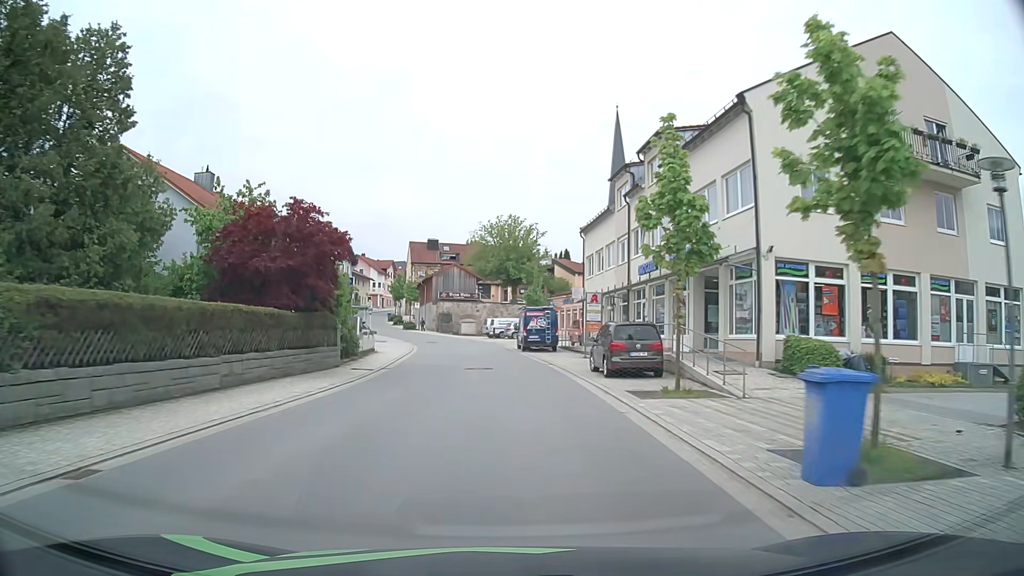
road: tertiary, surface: asphalt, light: Day
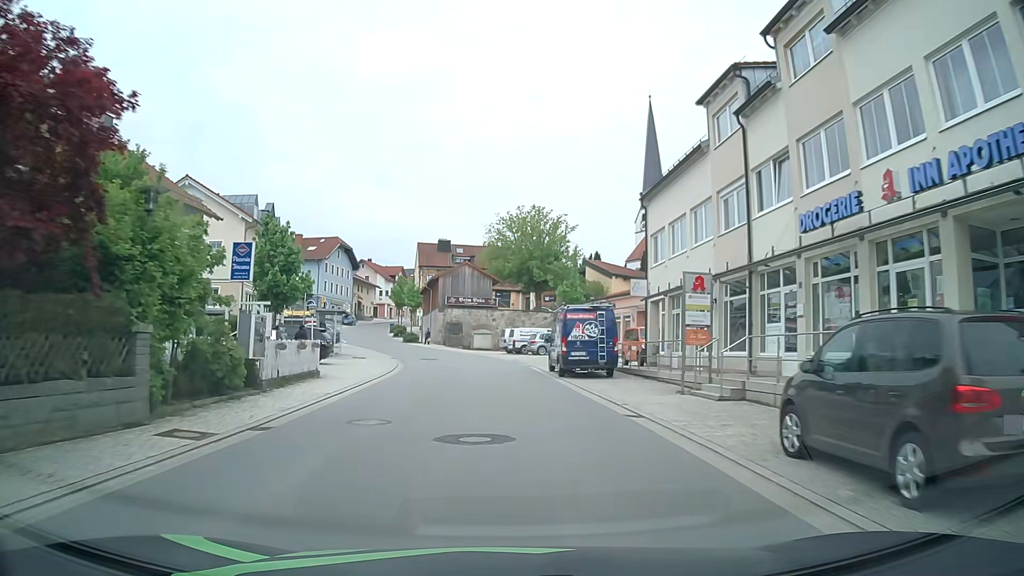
(-0.3, +15.0) m; -2°
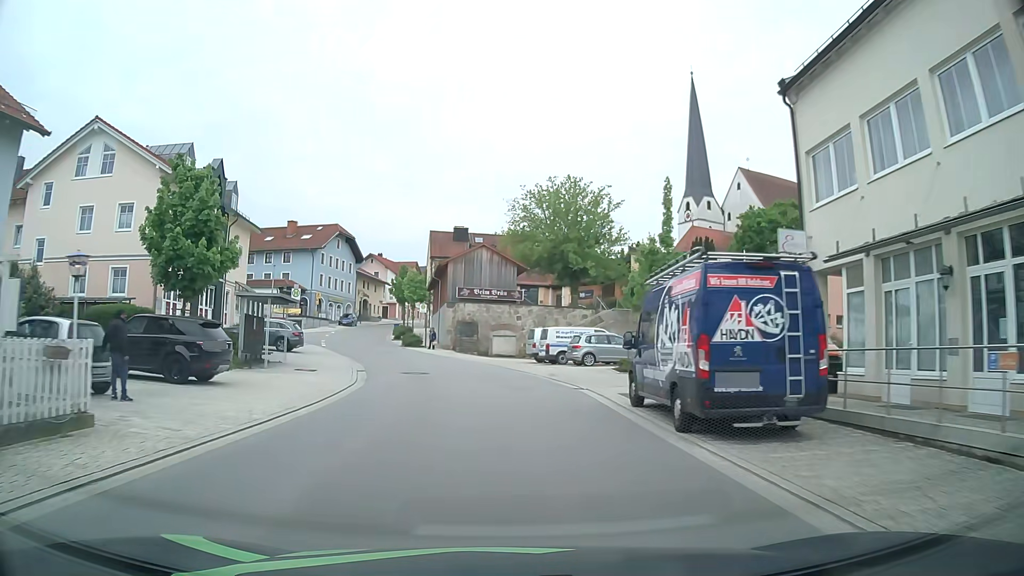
(-0.3, +14.9) m; -2°
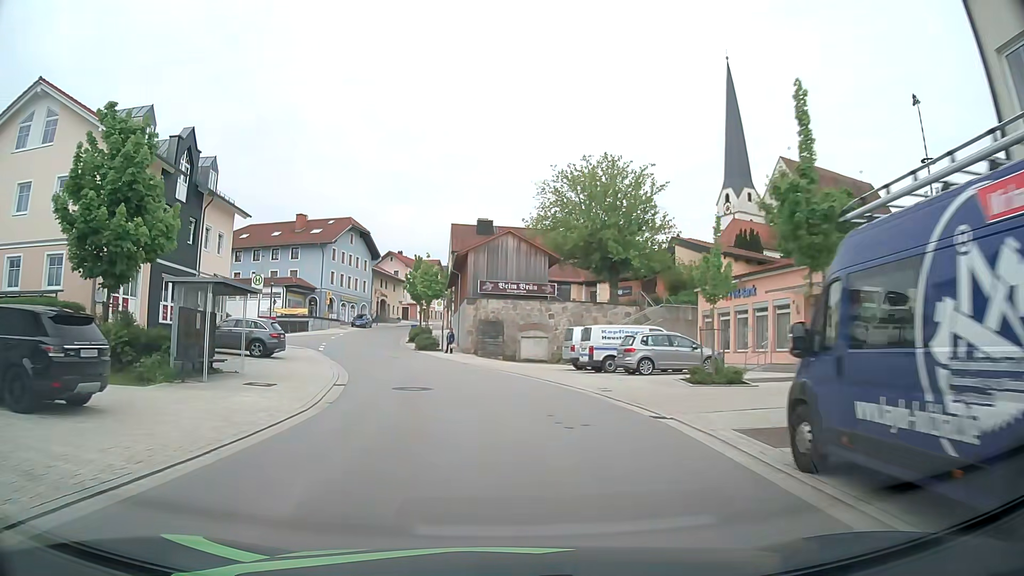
(-0.1, +7.4) m; -2°
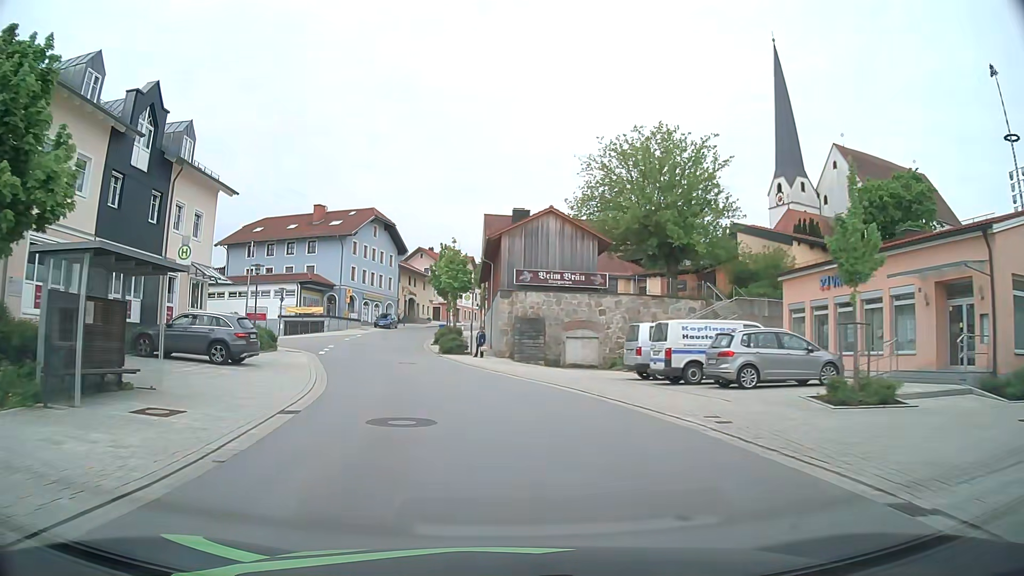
(-0.2, +7.4) m; -3°
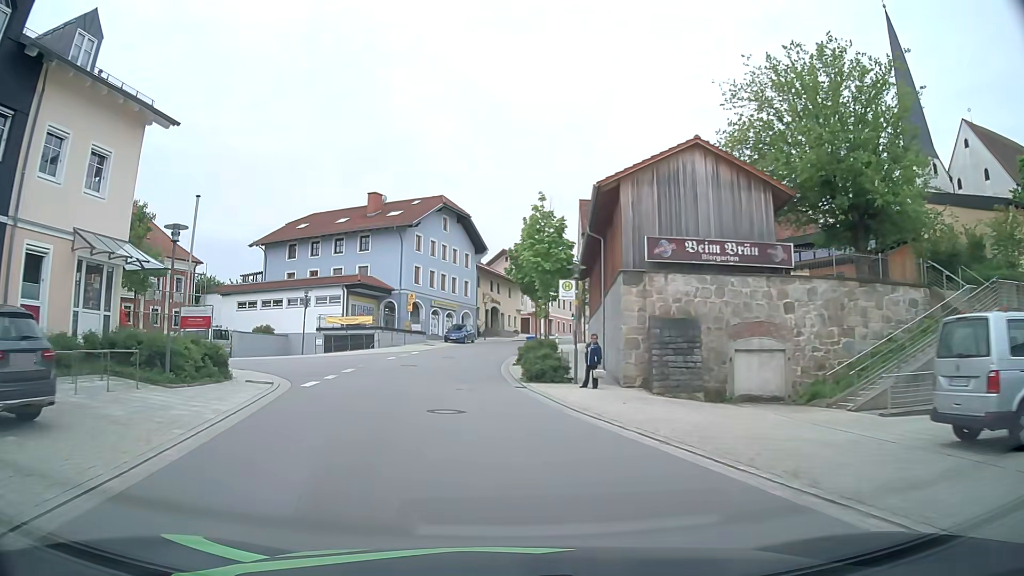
(-0.9, +14.8) m; -8°
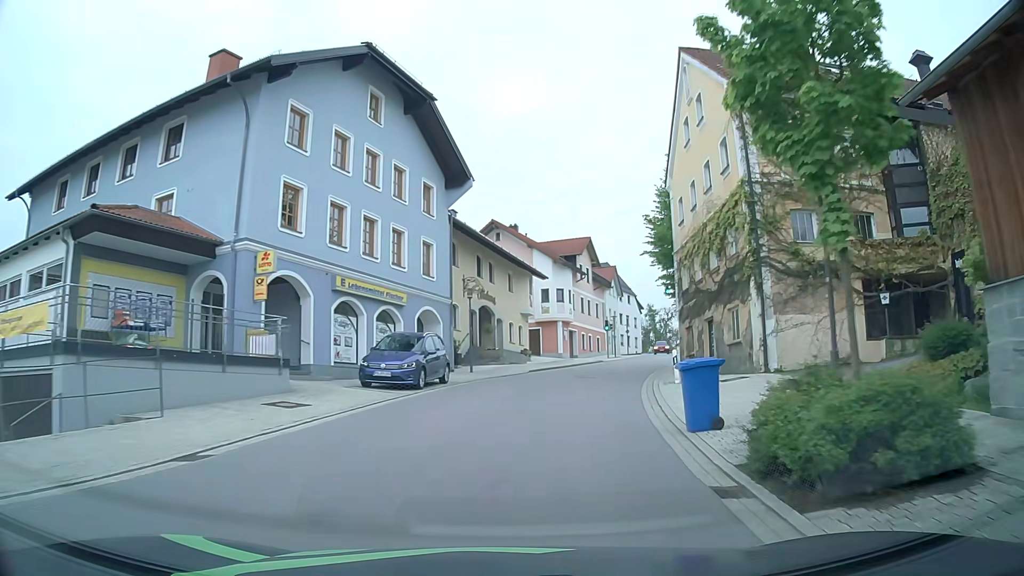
(-1.9, +36.2) m; +1°
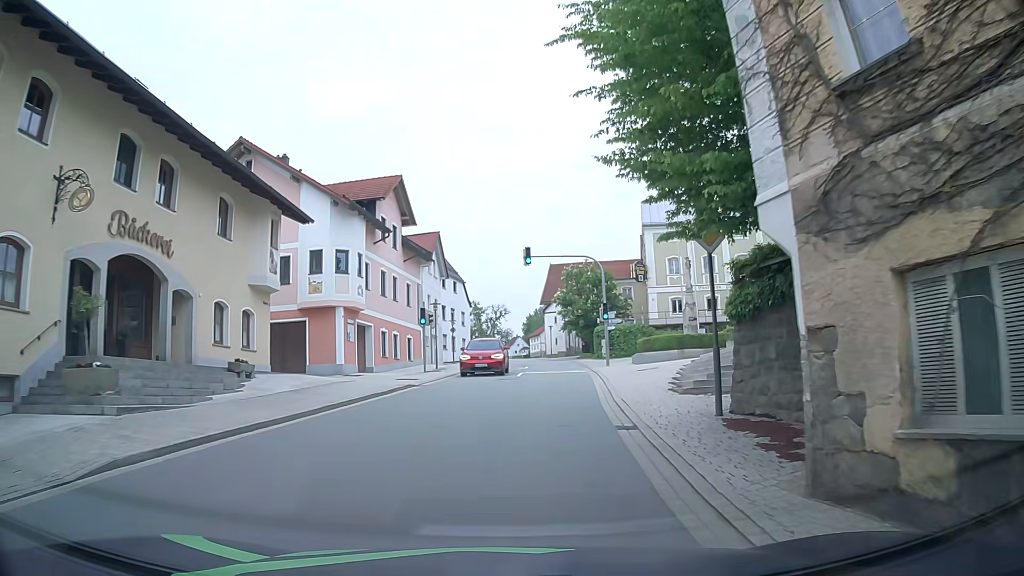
(+3.3, +23.5) m; +17°
